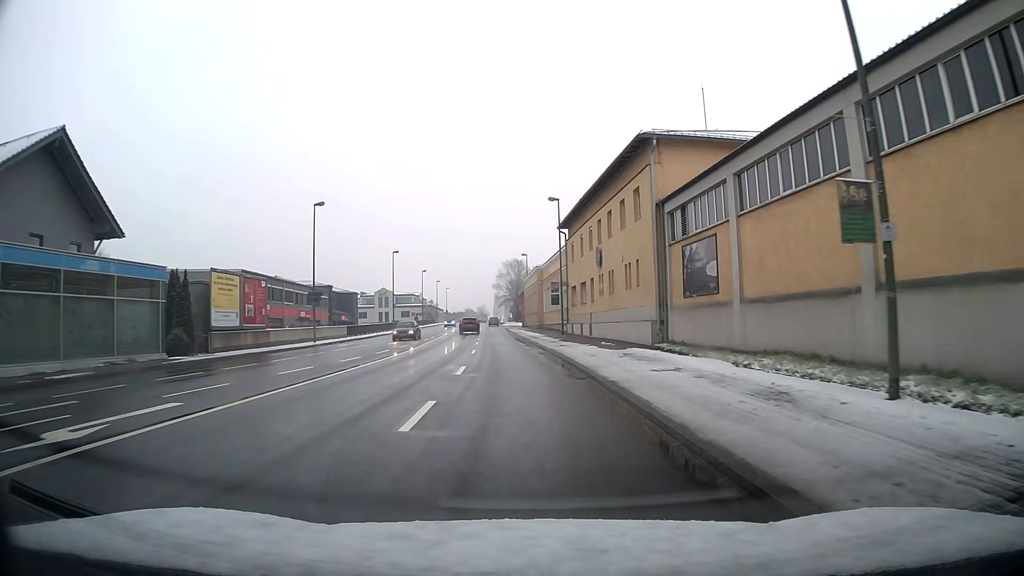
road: primary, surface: asphalt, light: Day
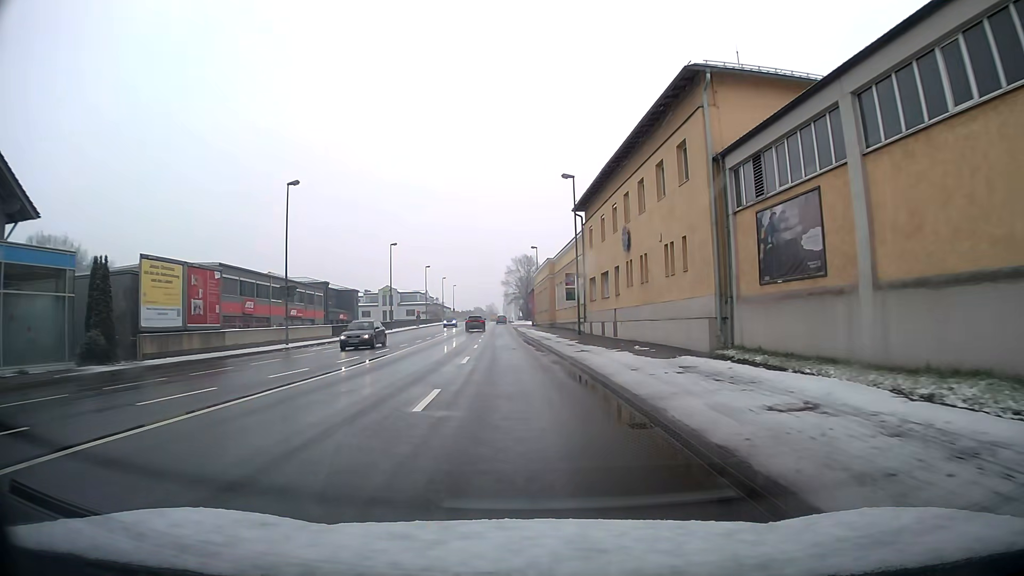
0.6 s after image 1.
(-0.1, +7.5) m; -1°
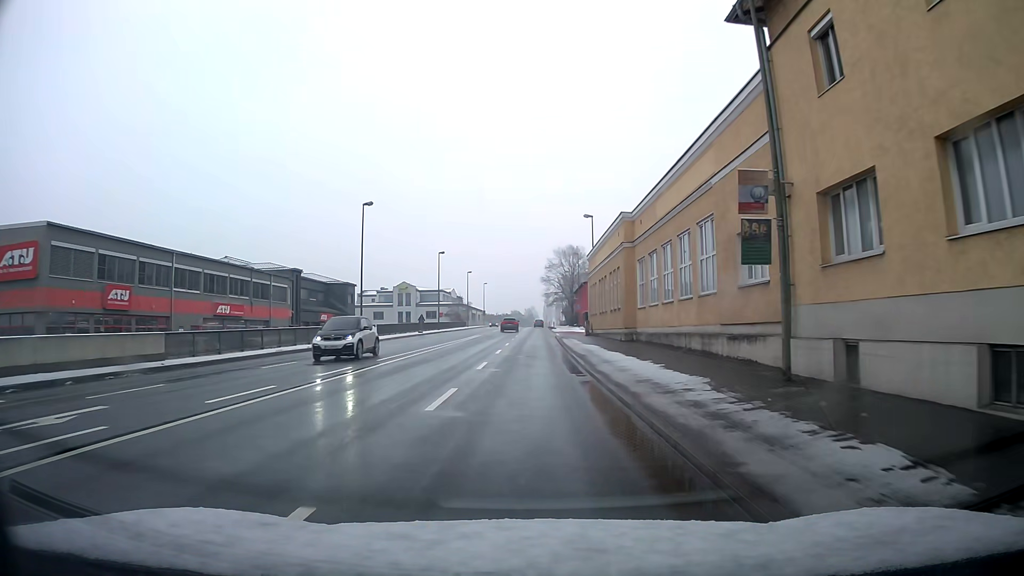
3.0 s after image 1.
(-0.8, +30.0) m; -3°
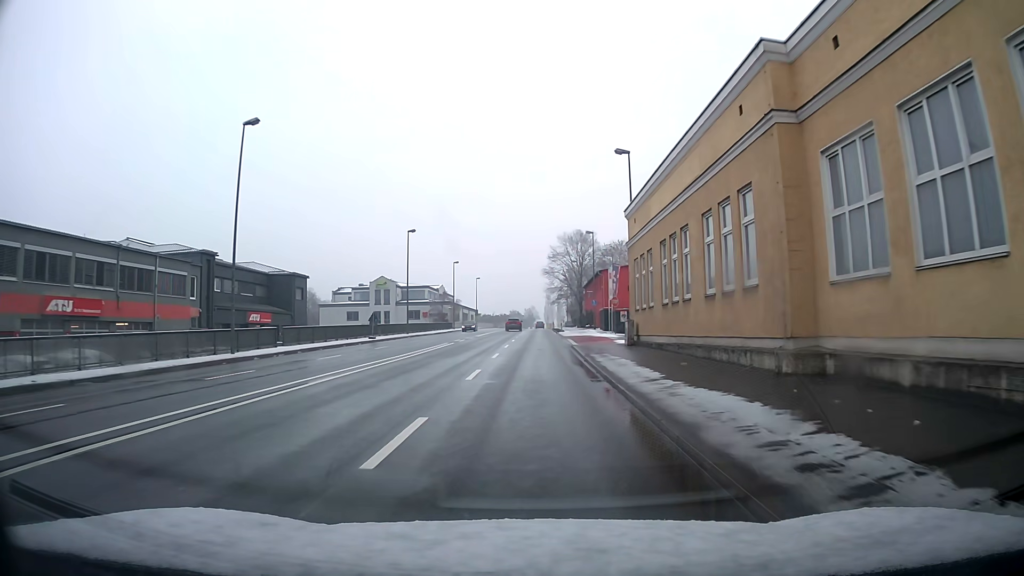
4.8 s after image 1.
(0.0, +22.6) m; 0°
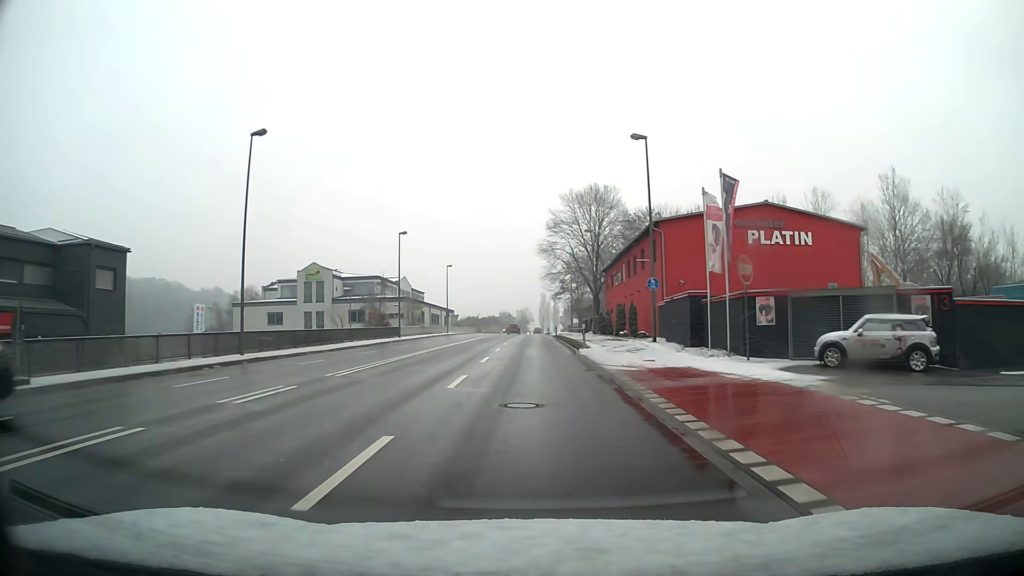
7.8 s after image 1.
(+0.3, +37.6) m; +1°
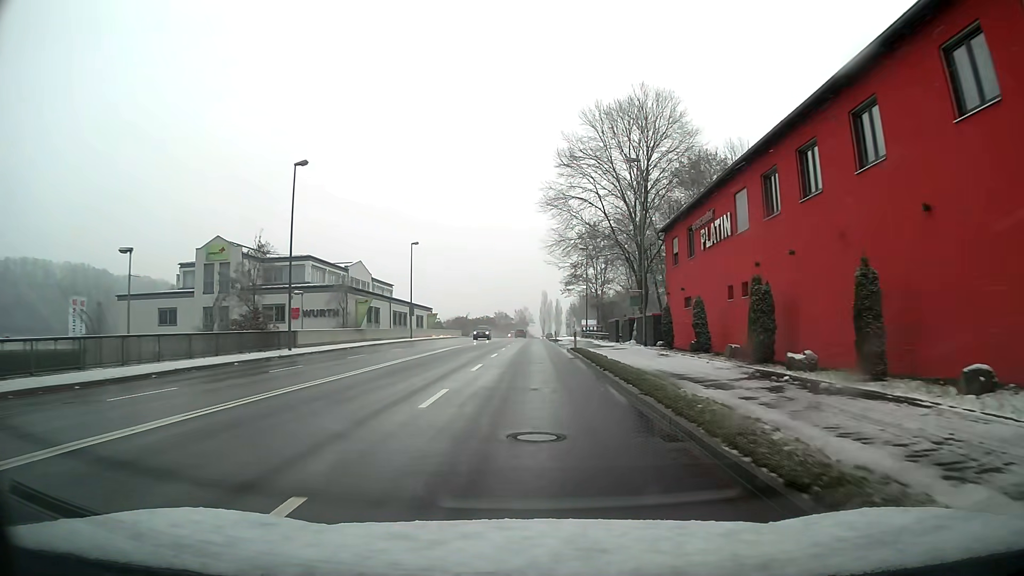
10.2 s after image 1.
(-0.2, +30.1) m; 0°
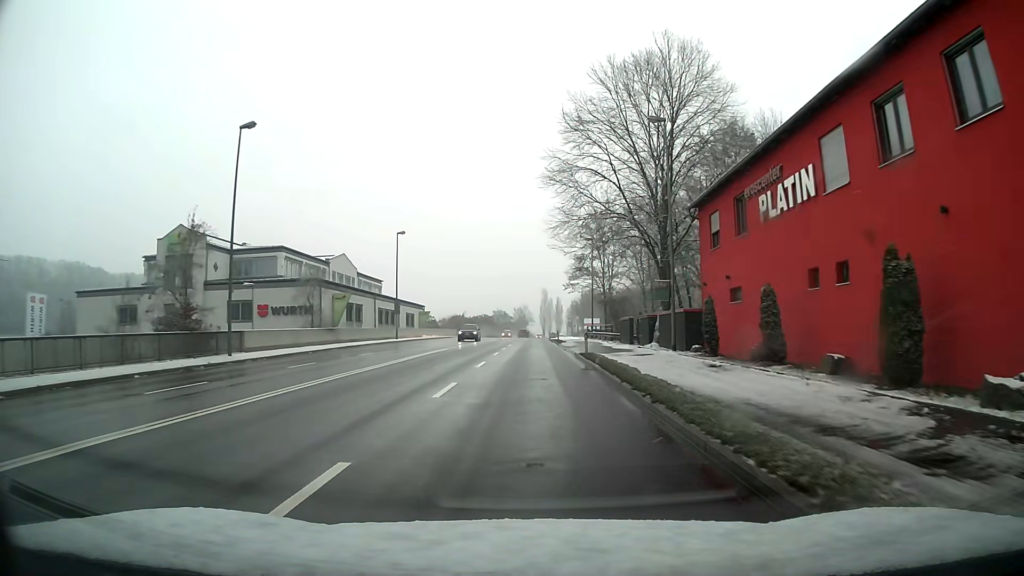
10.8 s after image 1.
(0.0, +7.5) m; 0°
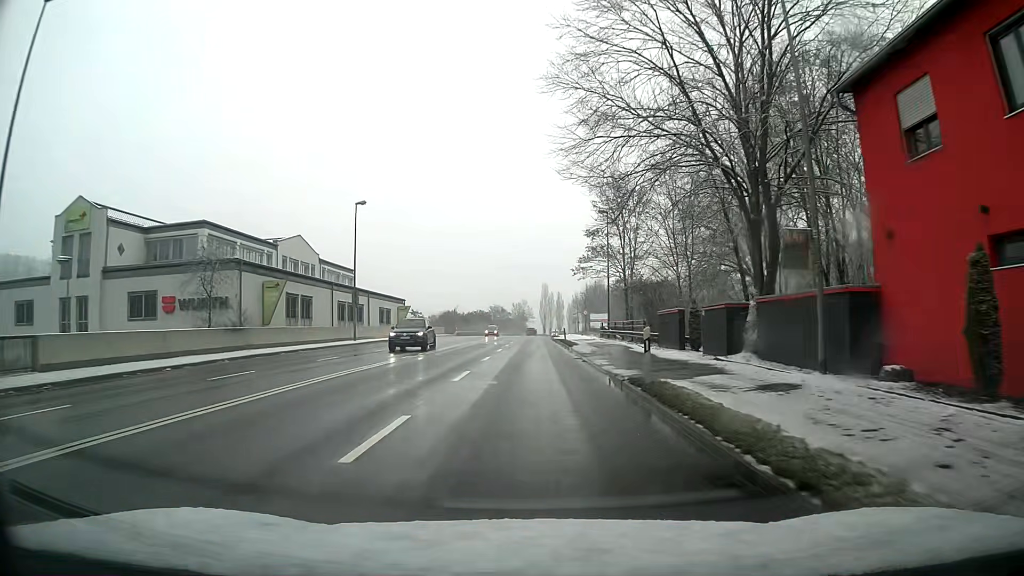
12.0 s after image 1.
(0.0, +15.1) m; 0°
(0, +10) (0, +20) (0, +30) (0, +40) (0, +50) (0, +60) (0, +70) (0, +80) (0, +90) (+1, +100) m
